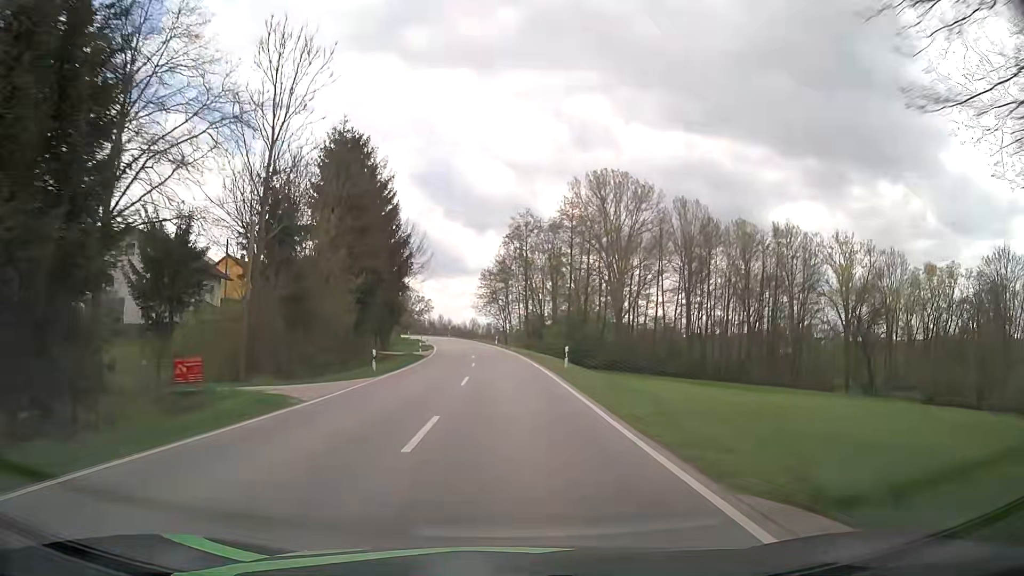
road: secondary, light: Day
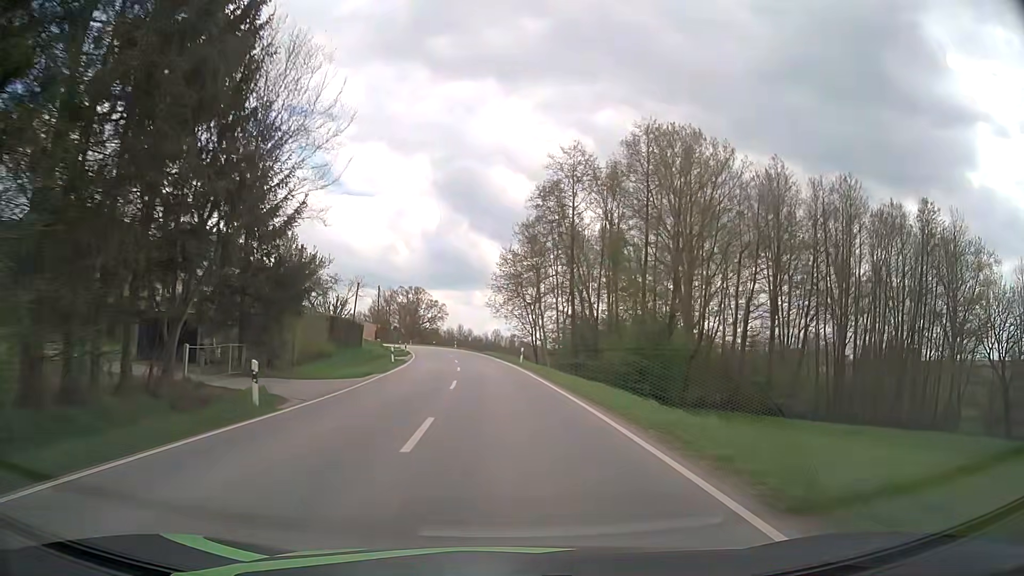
(-0.5, +36.2) m; -2°
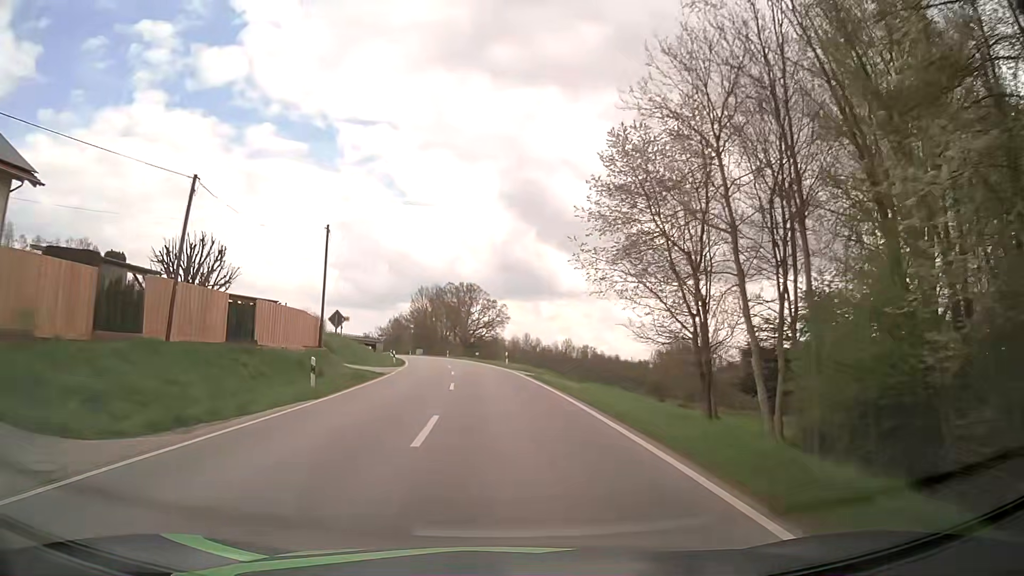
(-2.4, +47.6) m; -6°
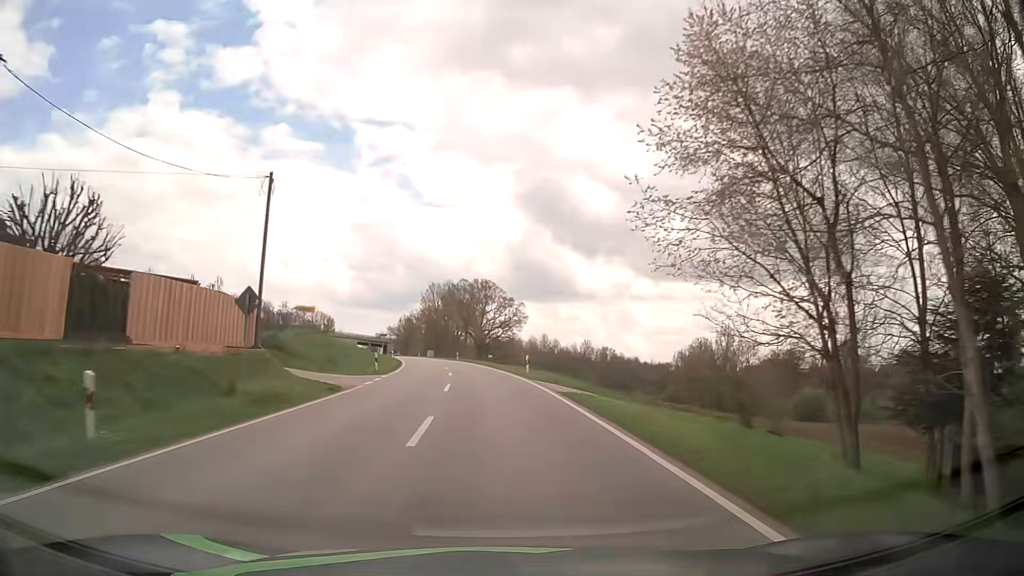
(-0.2, +11.9) m; -2°
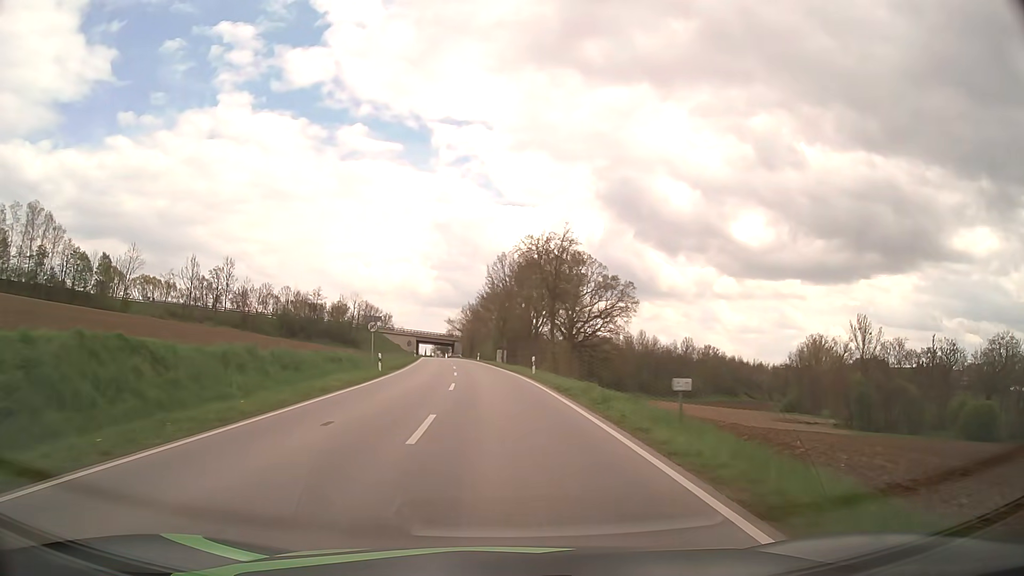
(-2.7, +48.0) m; -7°
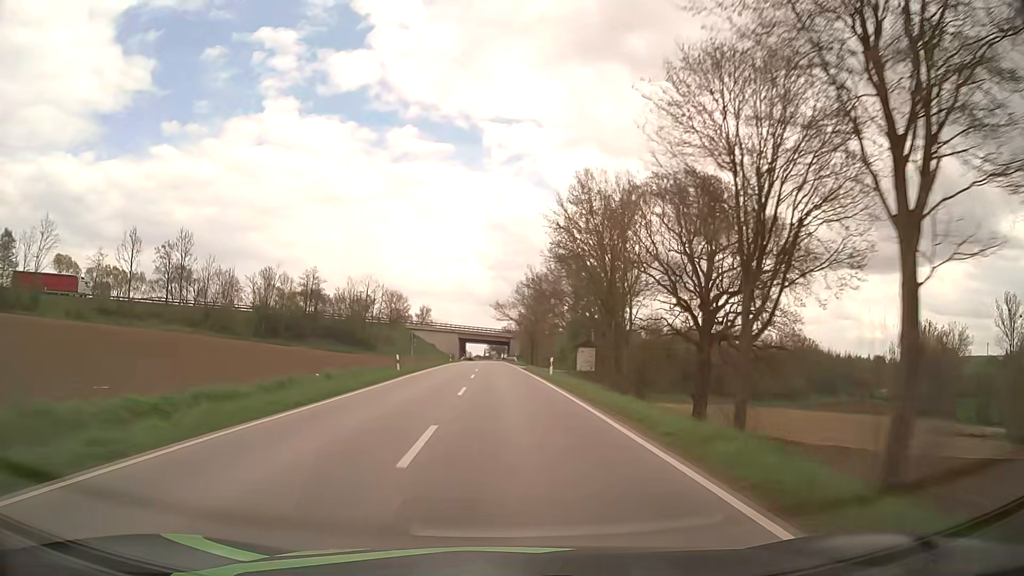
(-2.5, +50.2) m; -5°
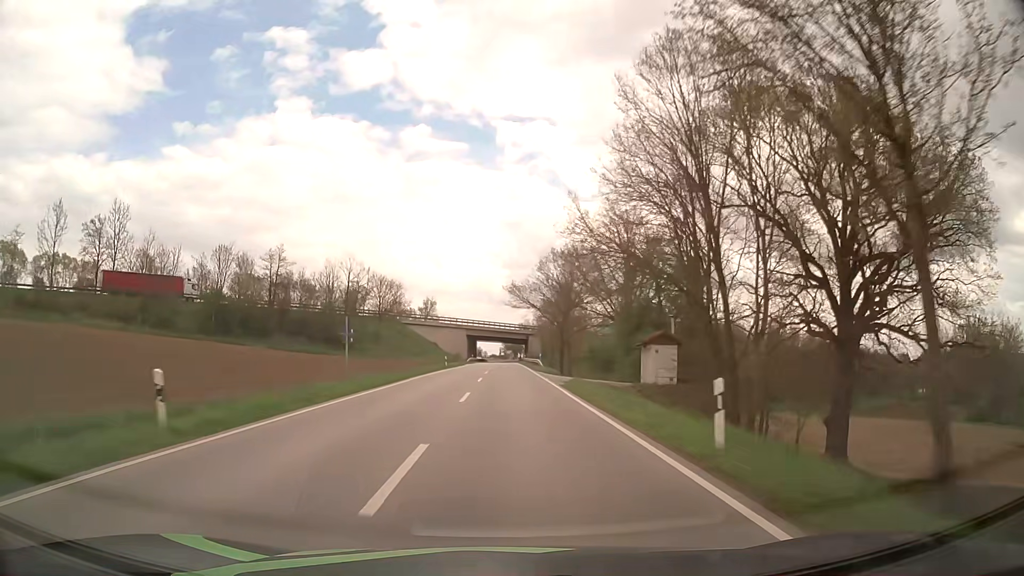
(-0.3, +26.4) m; -1°
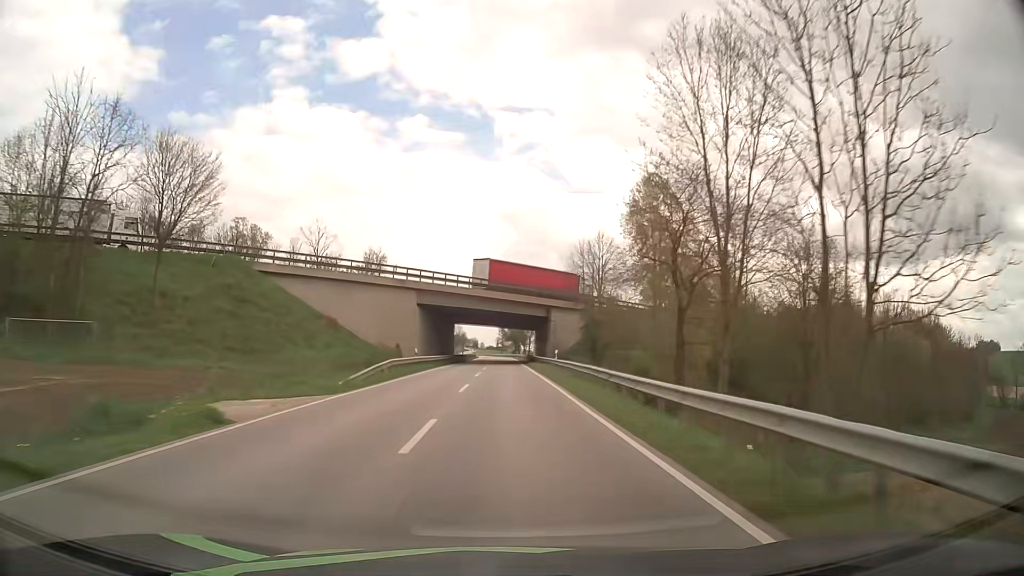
(-0.2, +69.4) m; 0°
(0, +10) (0, +20) (0, +30) (0, +40) (0, +50) (0, +60) (0, +70) (0, +80) (0, +90) (0, +100) m
